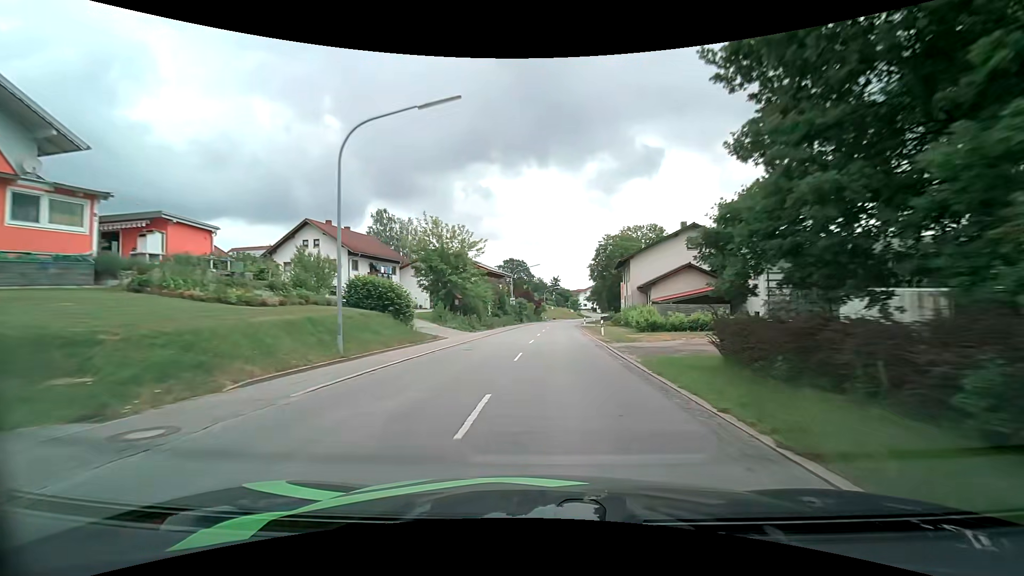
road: secondary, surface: asphalt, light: Day
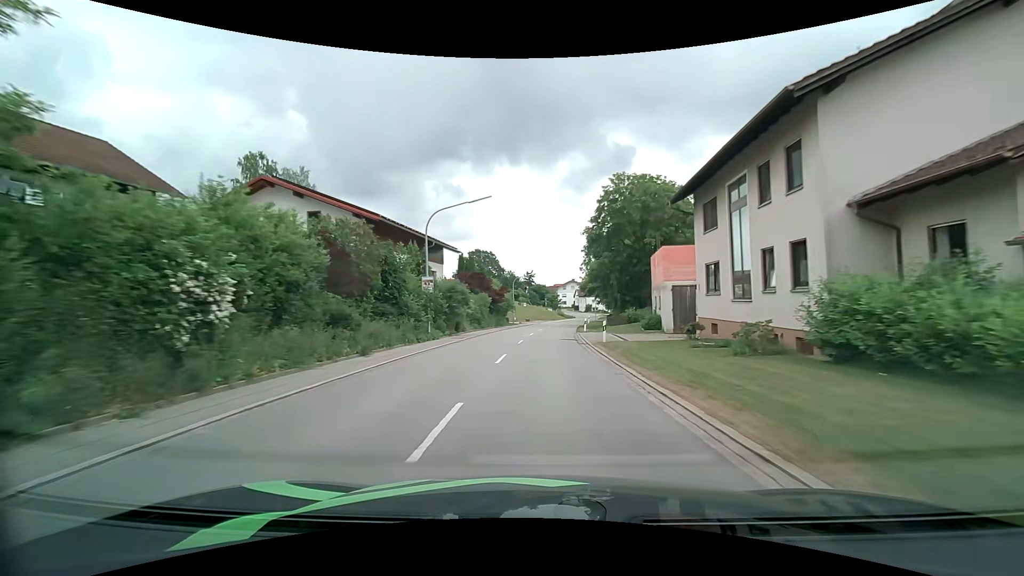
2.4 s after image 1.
(+1.4, +36.7) m; +3°
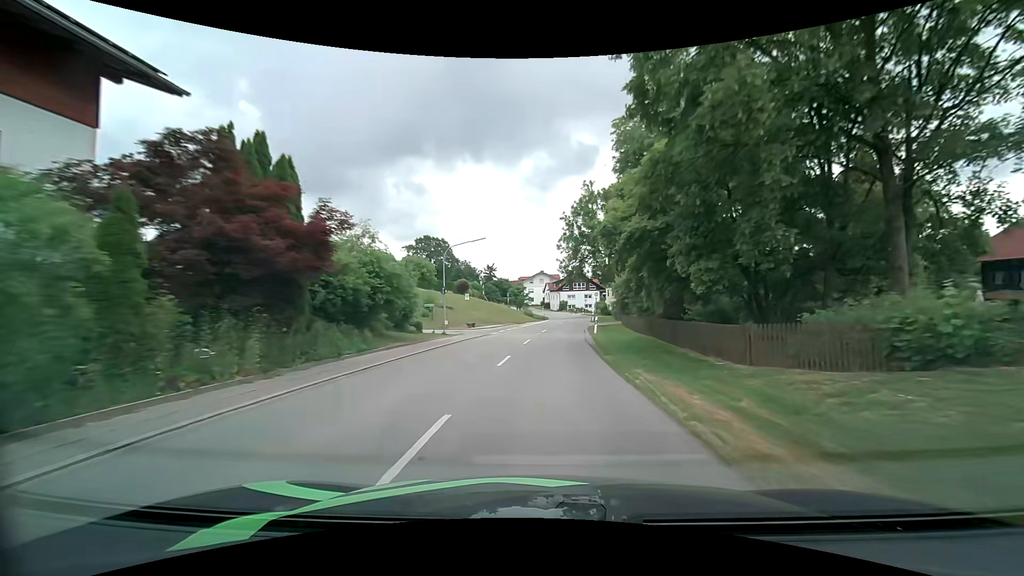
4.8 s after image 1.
(+0.9, +36.7) m; +4°
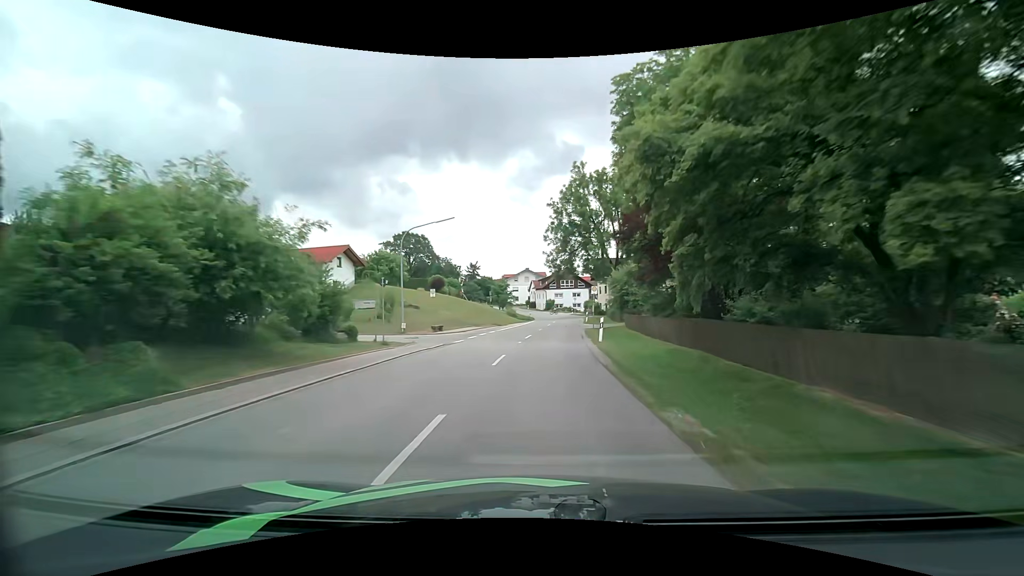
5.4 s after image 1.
(+0.1, +9.0) m; +1°
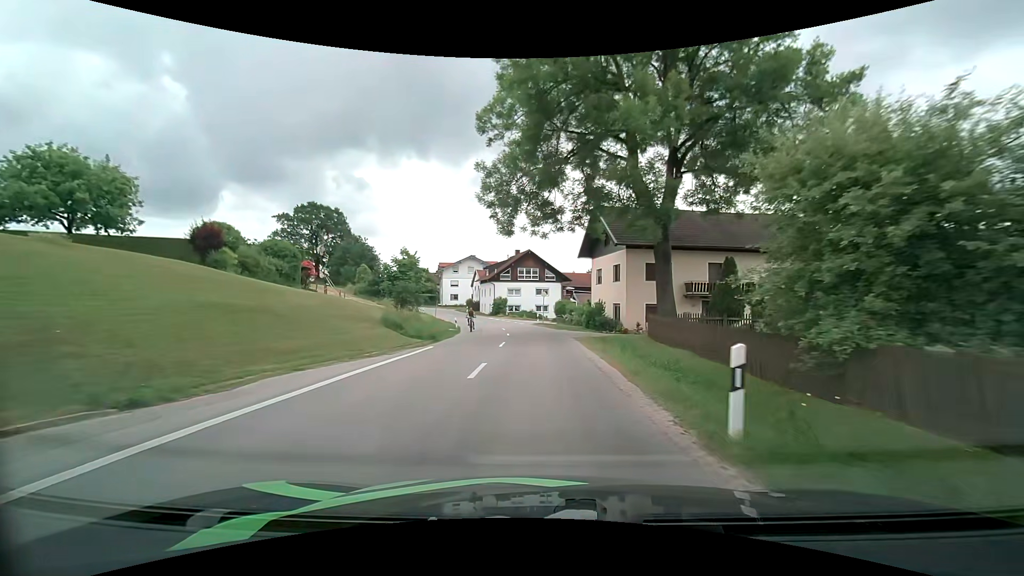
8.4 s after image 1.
(+2.0, +41.7) m; +5°
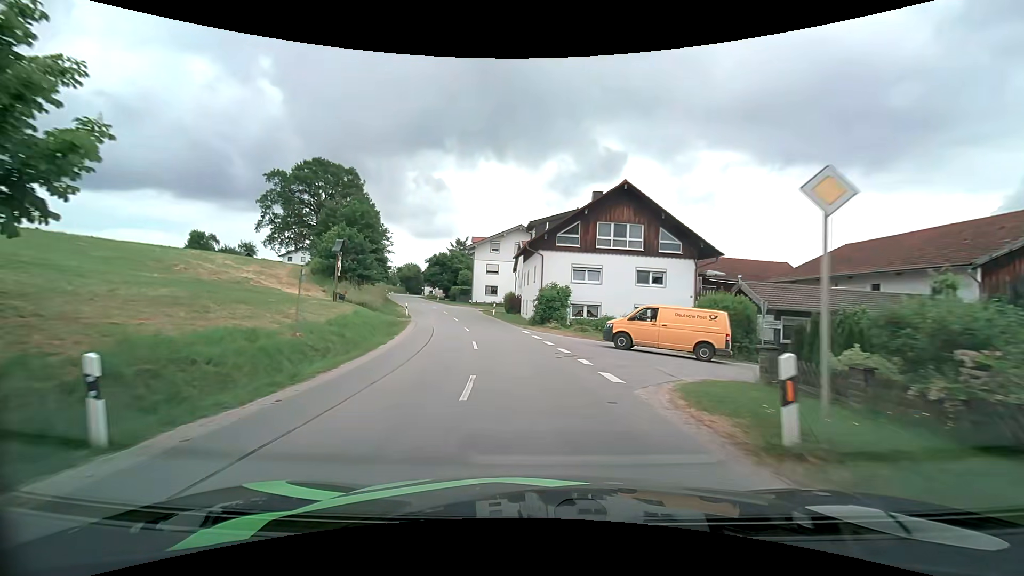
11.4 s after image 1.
(-1.1, +38.6) m; -8°
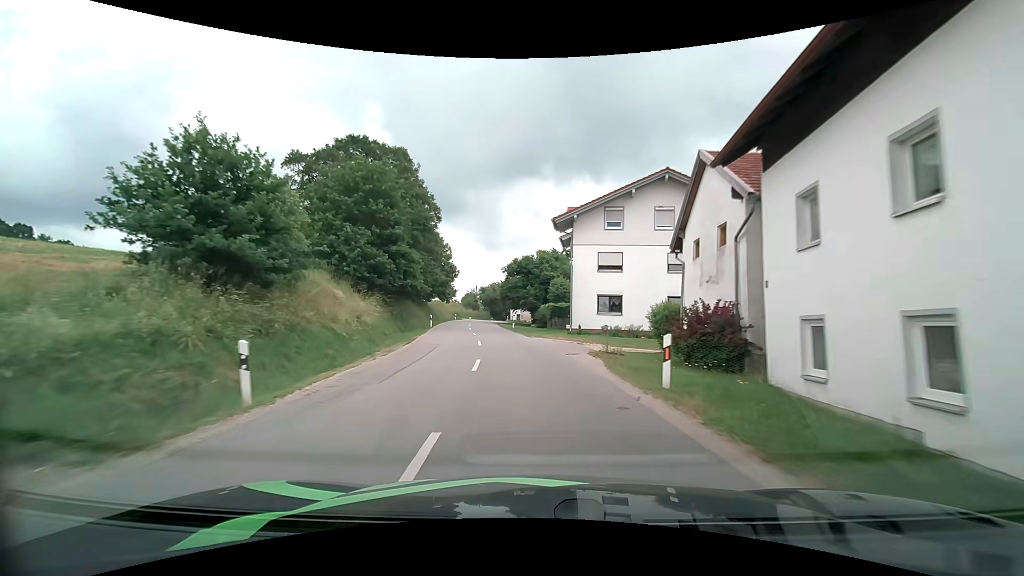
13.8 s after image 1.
(-3.5, +31.8) m; -12°
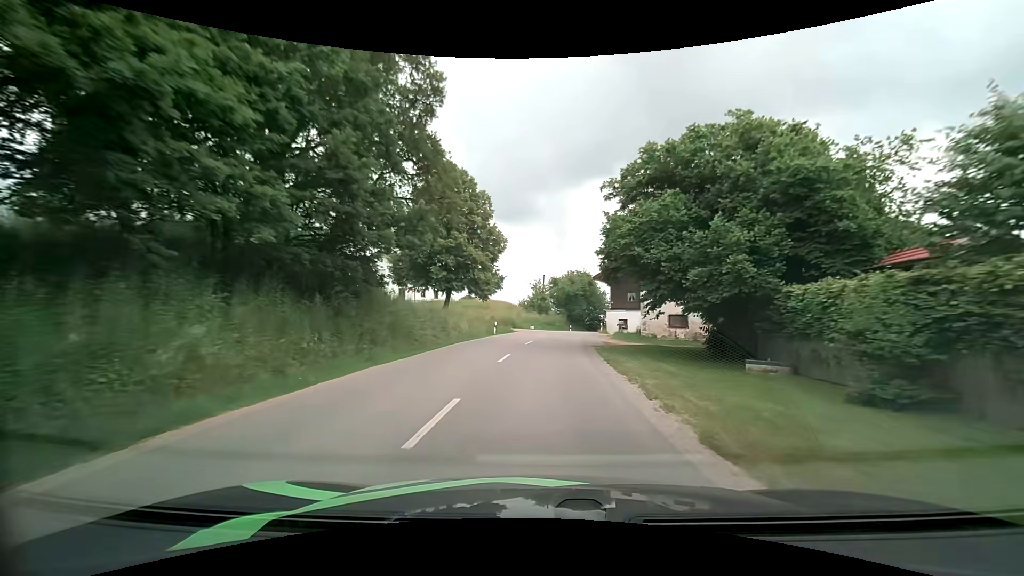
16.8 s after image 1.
(-4.2, +43.0) m; -9°
(0, +10) (+1, +20) (+1, +30) (+3, +40) (+4, +50) (+7, +59) (+10, +69) (+14, +78) (+18, +87) (+21, +97) m
